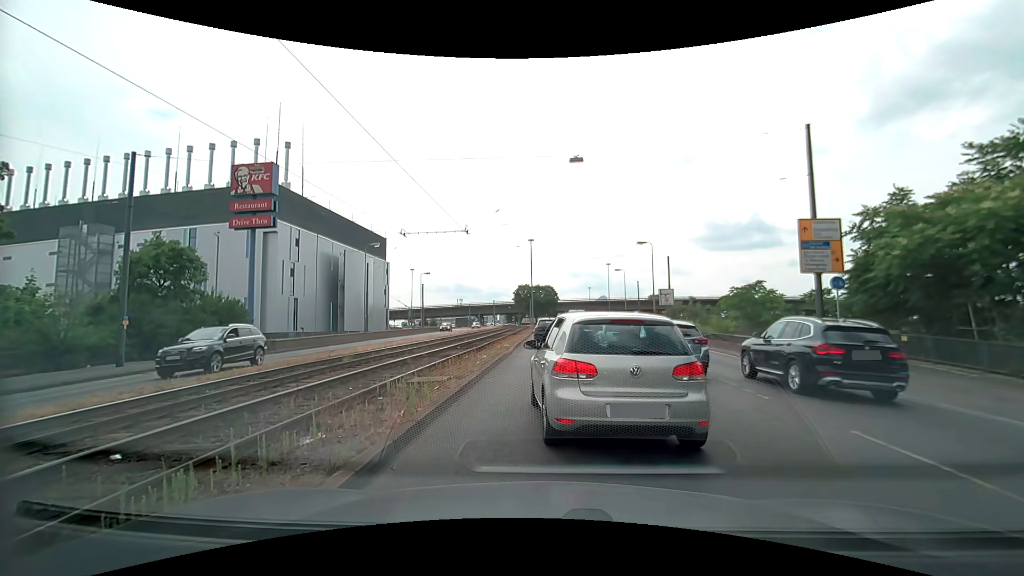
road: primary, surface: asphalt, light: Day
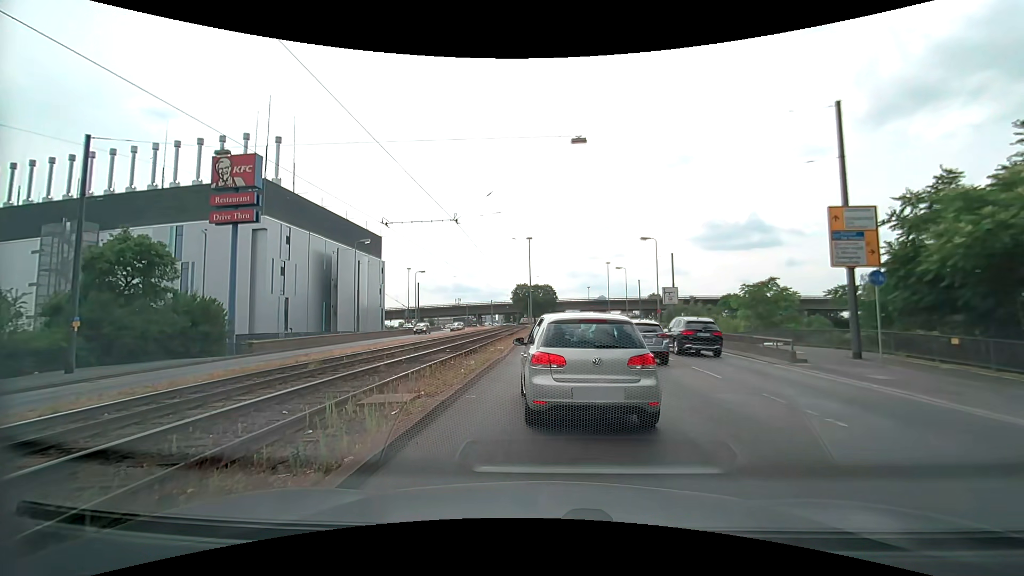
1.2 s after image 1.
(0.0, +2.7) m; 0°
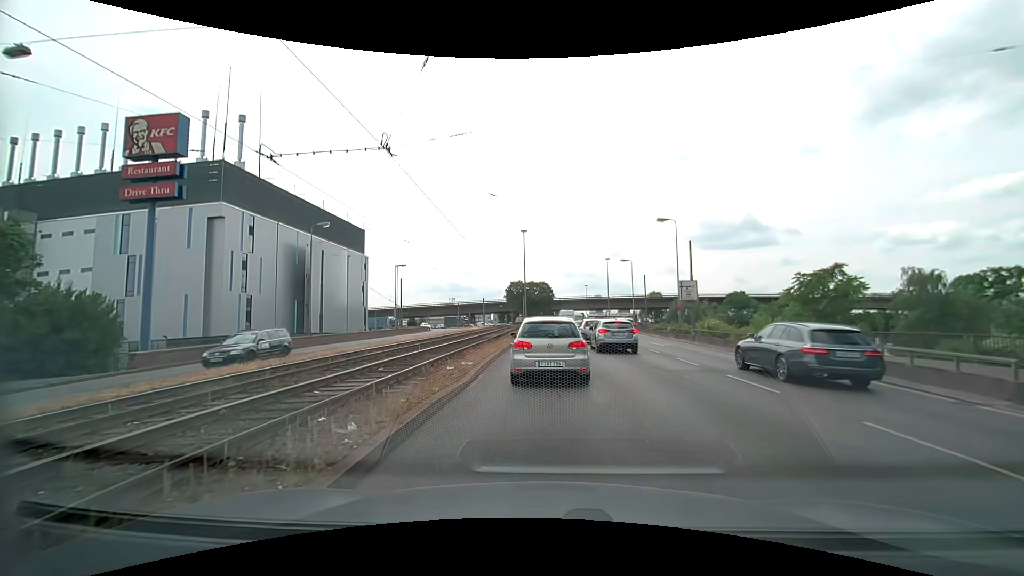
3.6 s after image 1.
(0.0, +9.1) m; +1°
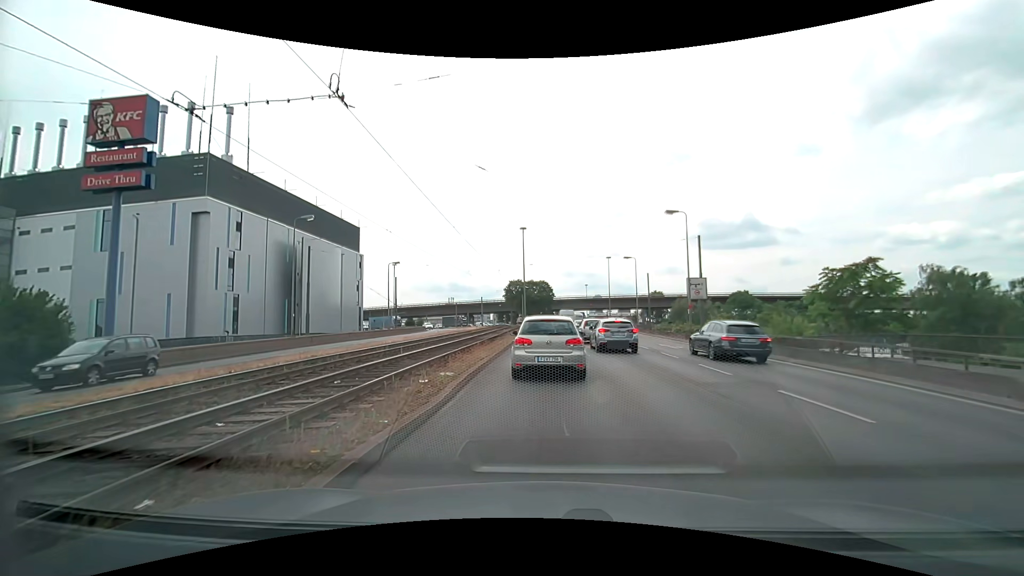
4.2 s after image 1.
(0.0, +3.0) m; -1°
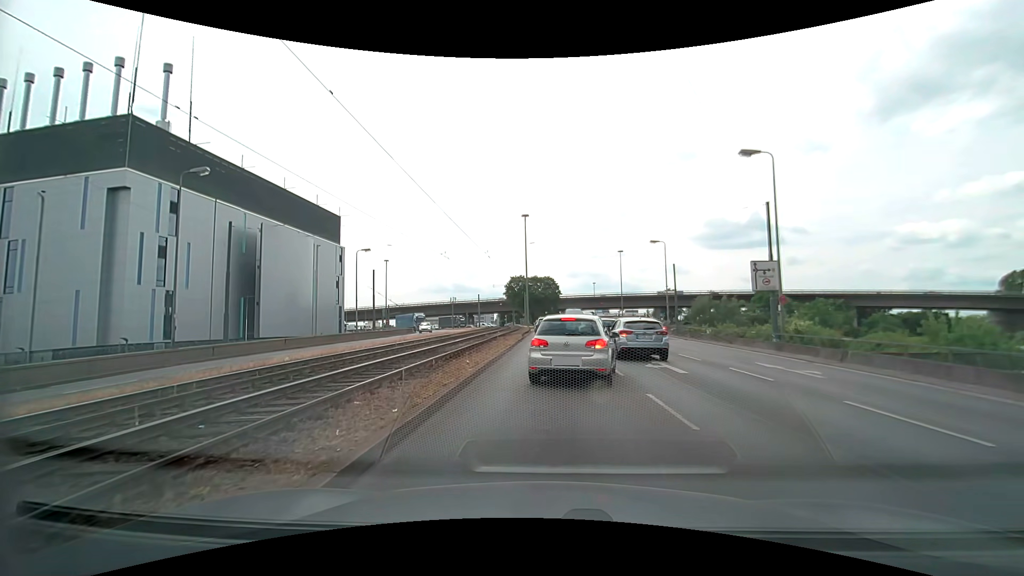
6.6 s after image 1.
(+0.1, +13.3) m; 0°
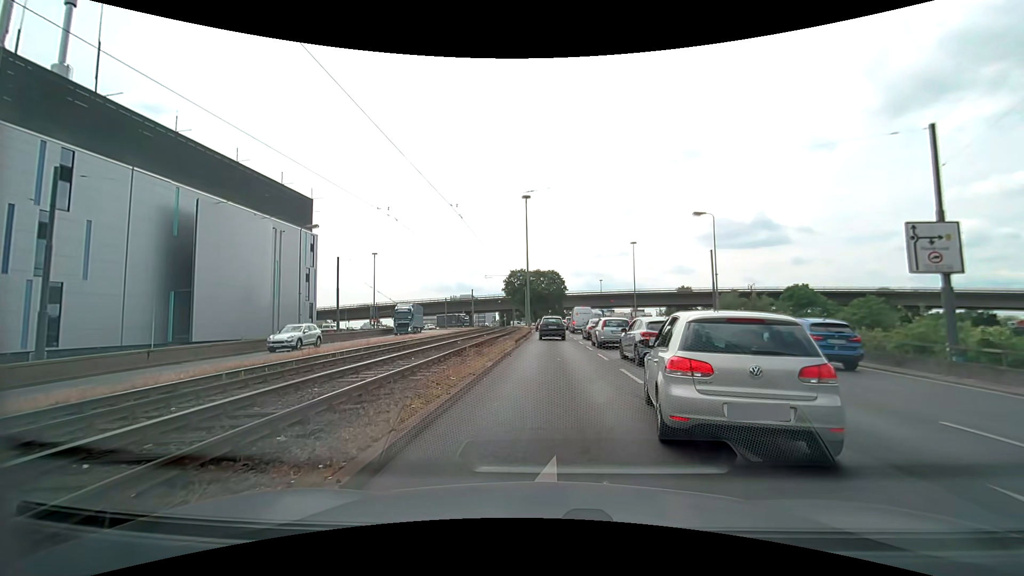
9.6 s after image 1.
(-0.1, +13.3) m; 0°
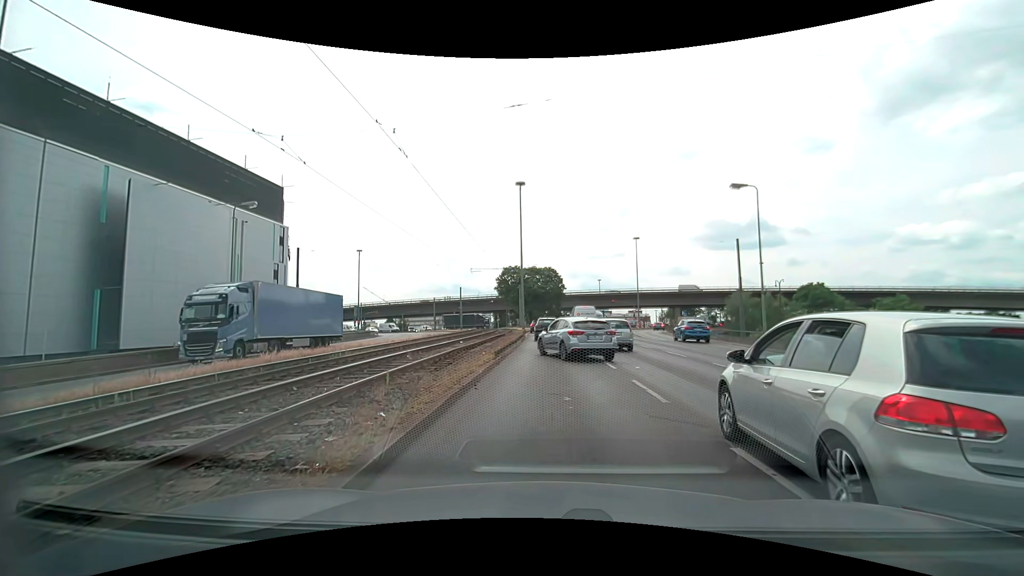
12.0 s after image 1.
(-0.1, +8.6) m; 0°
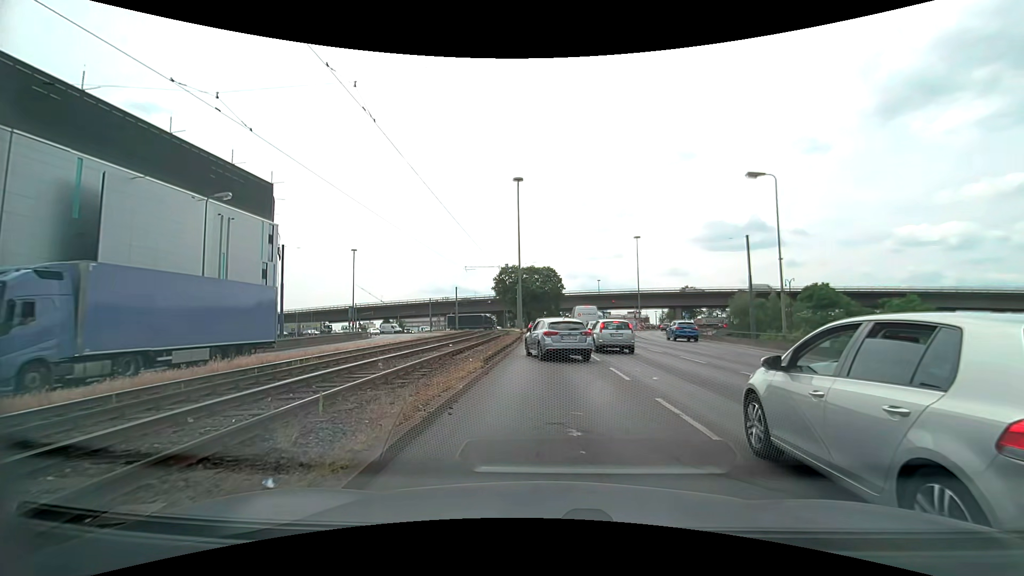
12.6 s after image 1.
(0.0, +2.6) m; 0°
